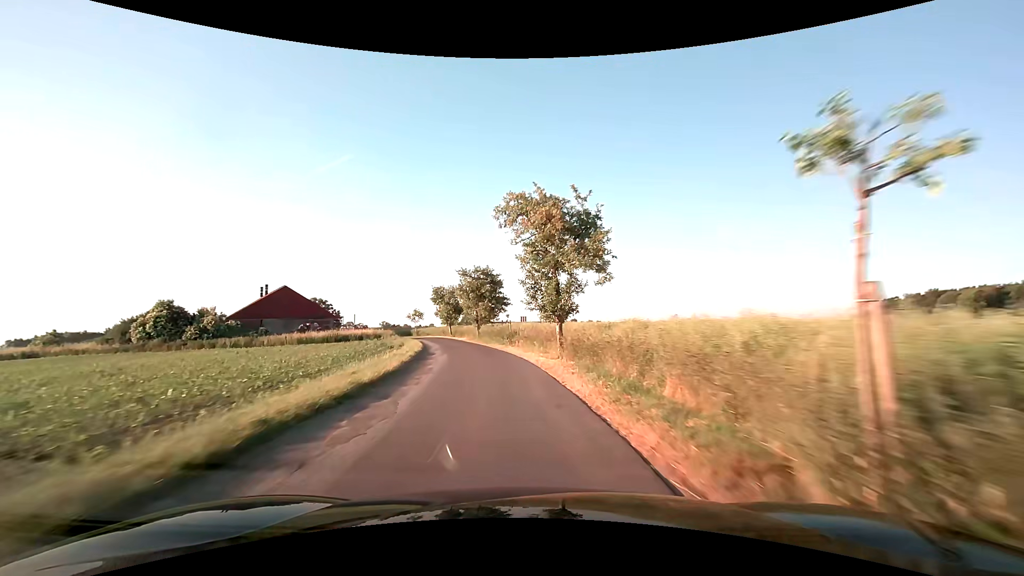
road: unclassified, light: Day
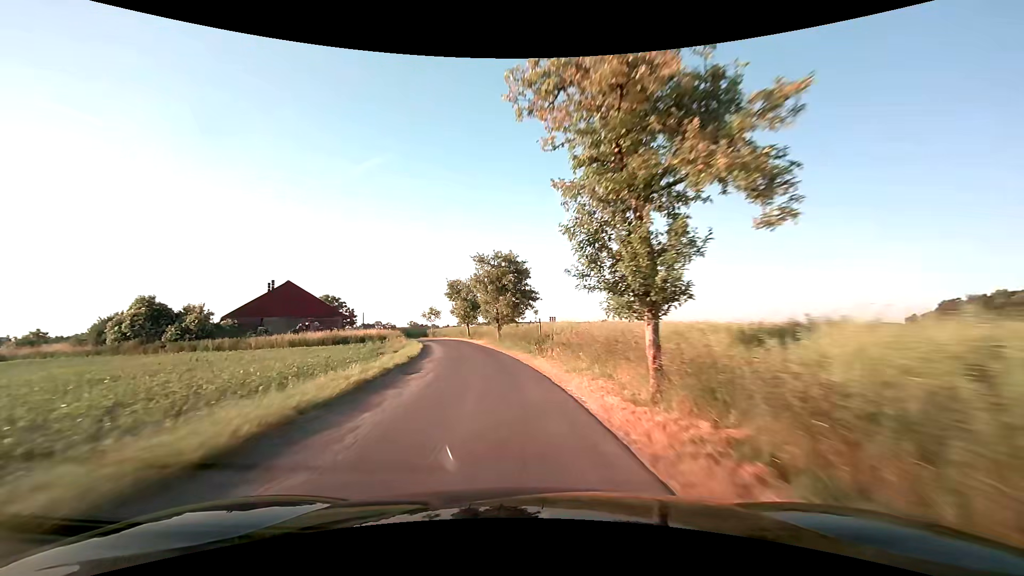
(-0.3, +10.1) m; -3°
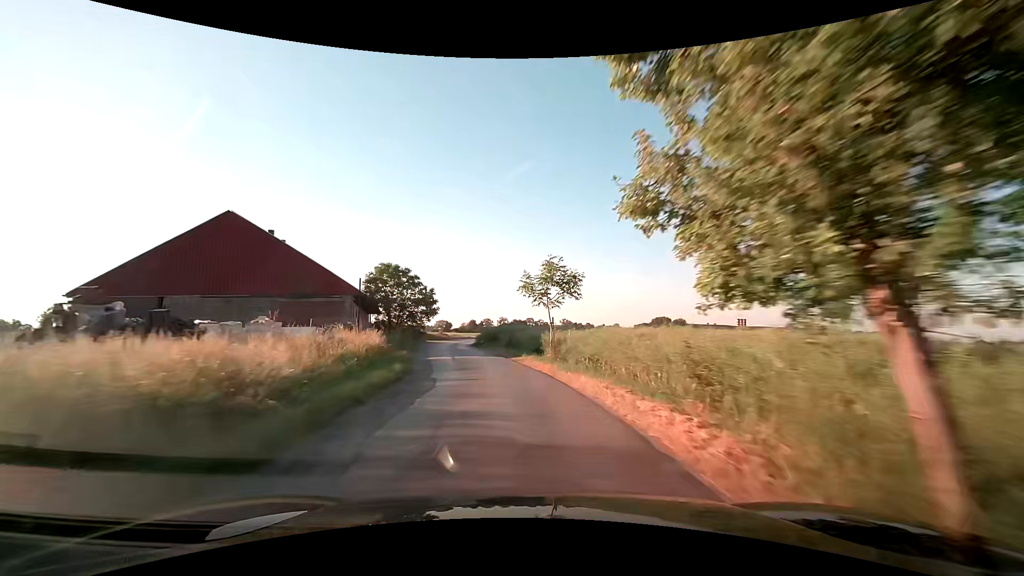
(-7.0, +48.6) m; -18°
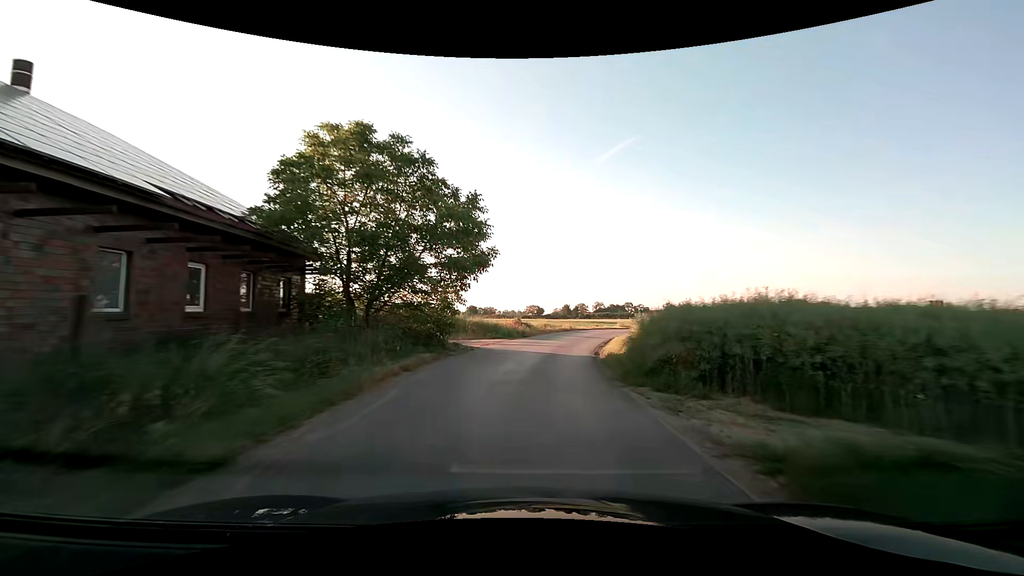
(-4.7, +37.2) m; -10°
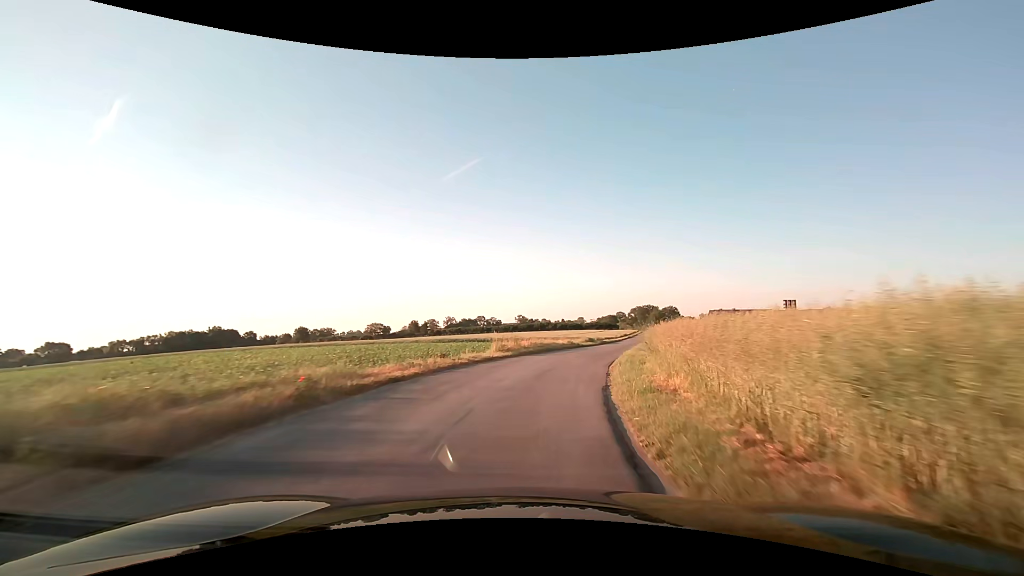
(+4.9, +36.4) m; +16°
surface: asphalt
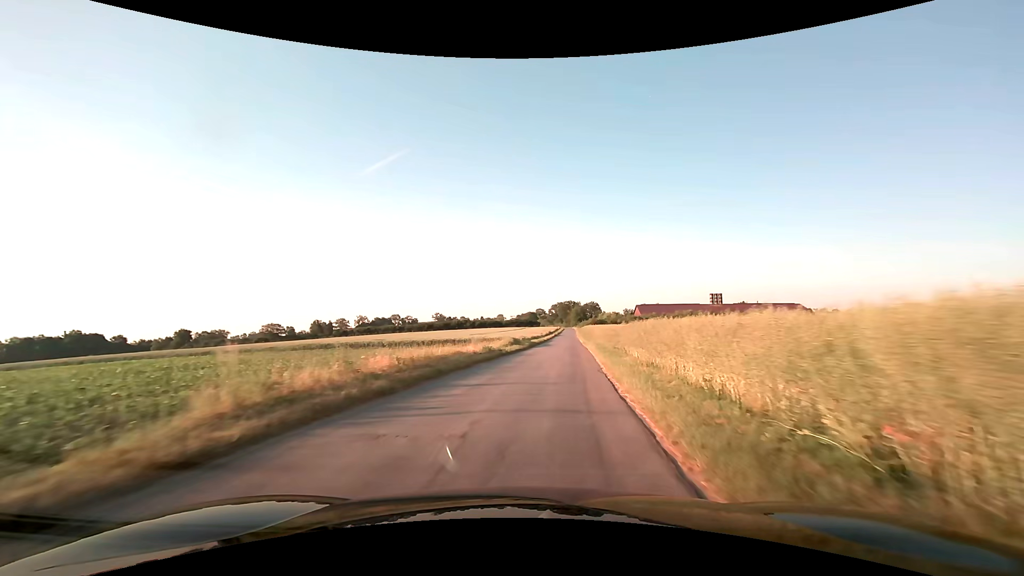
(+1.6, +18.4) m; +9°
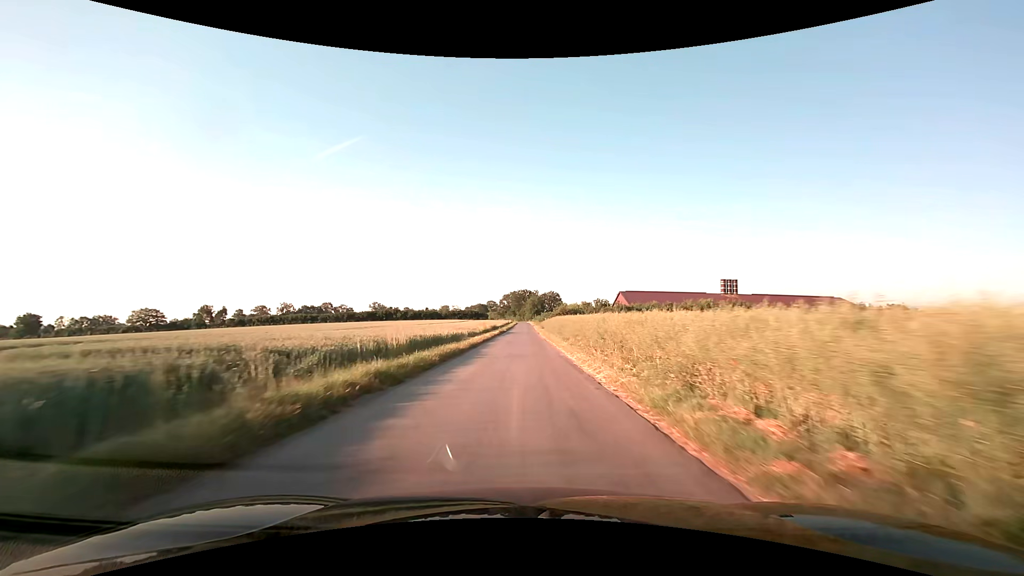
(+4.2, +49.6) m; +6°
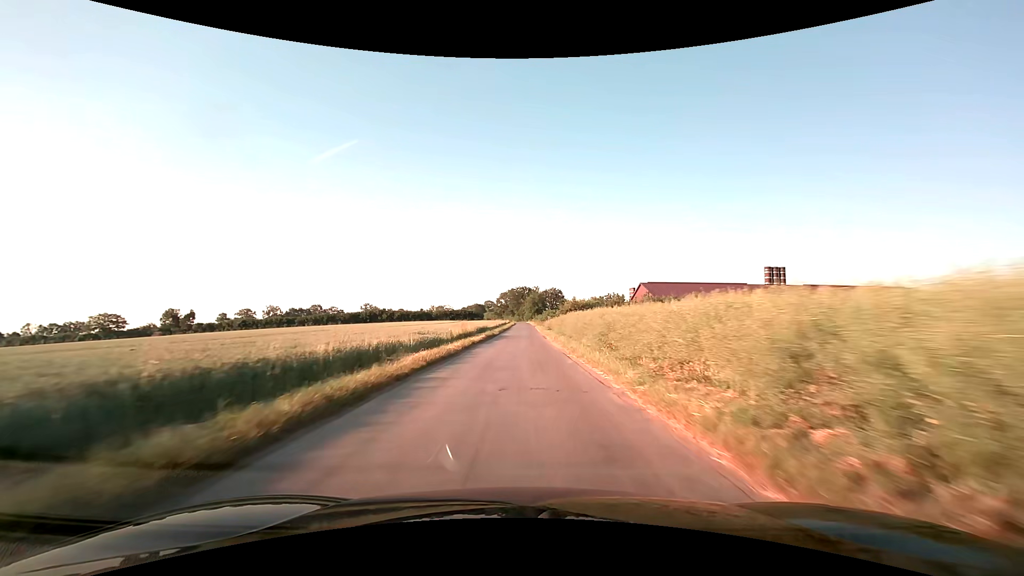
(+0.1, +21.3) m; 0°
